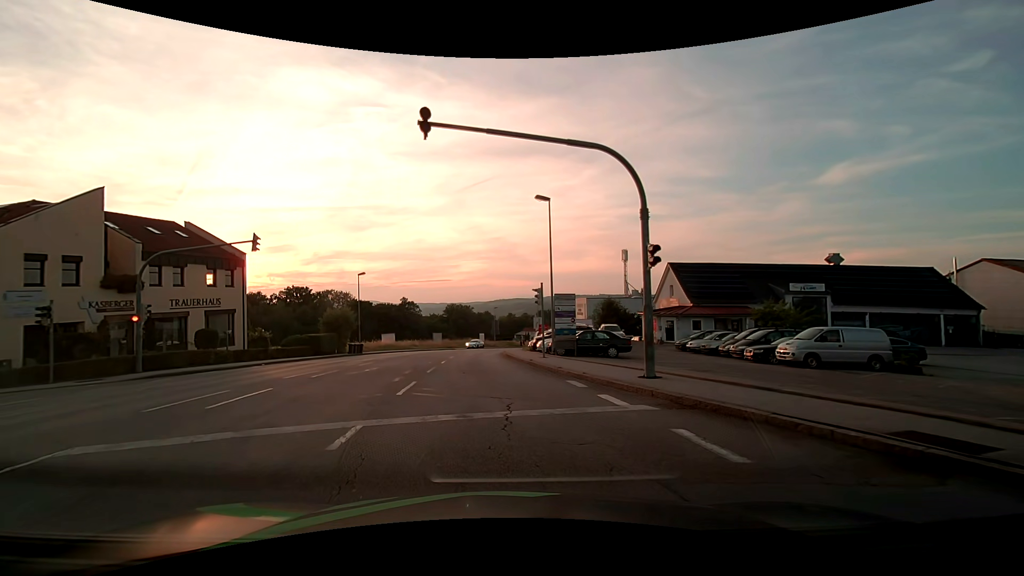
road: tertiary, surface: asphalt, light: Day
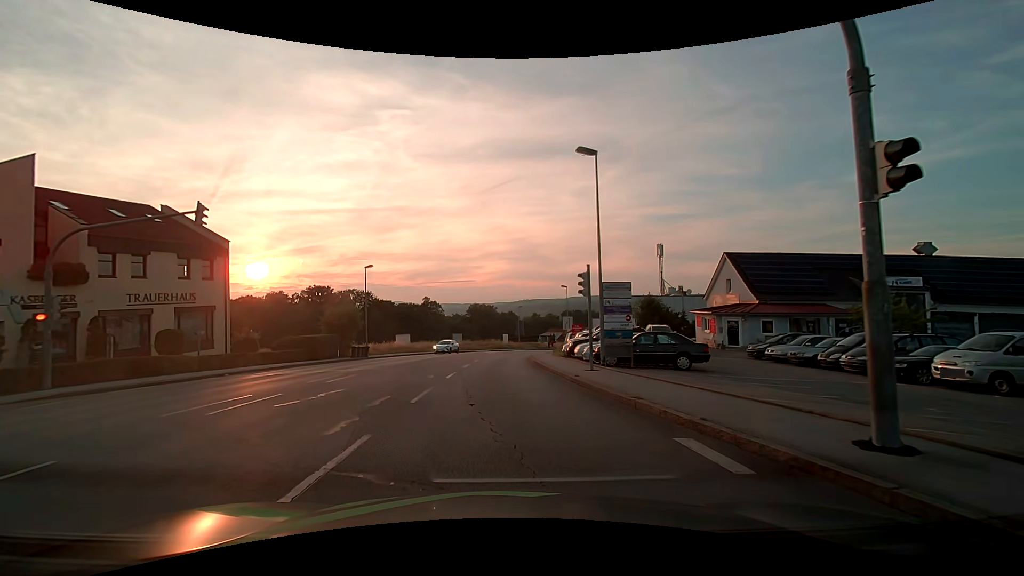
(-0.2, +7.0) m; -3°
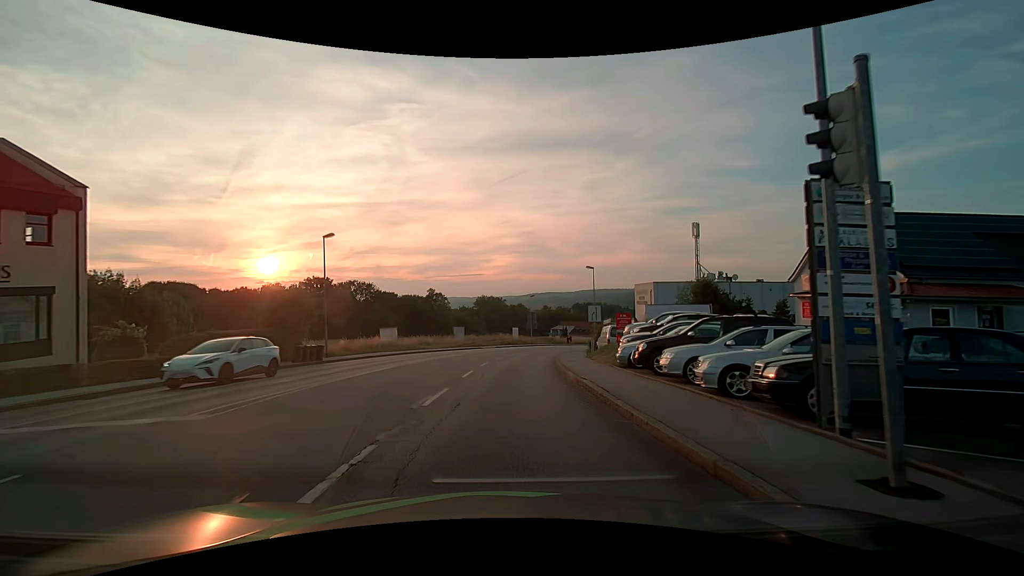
(-0.1, +12.9) m; -1°
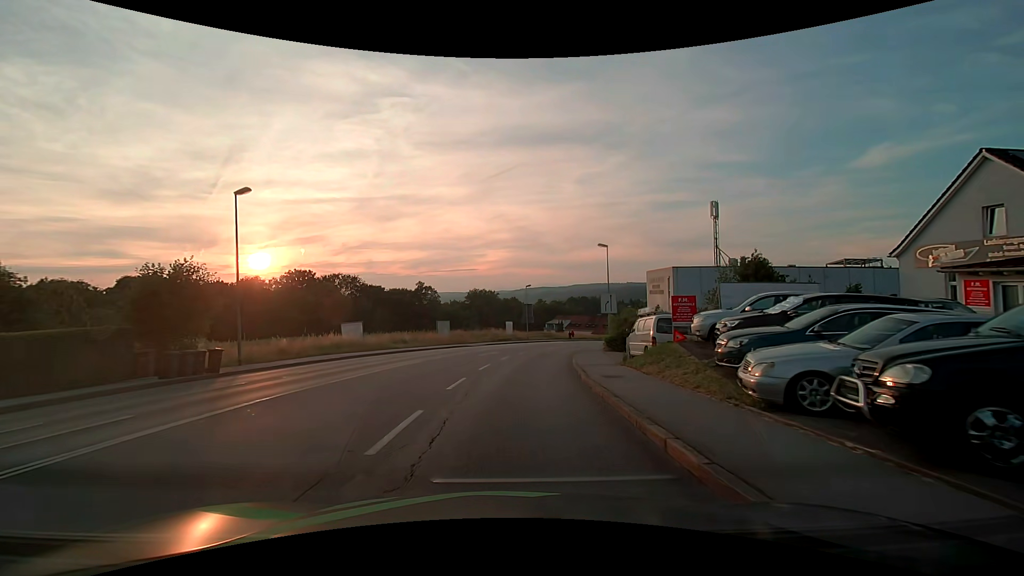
(+0.1, +10.0) m; +1°
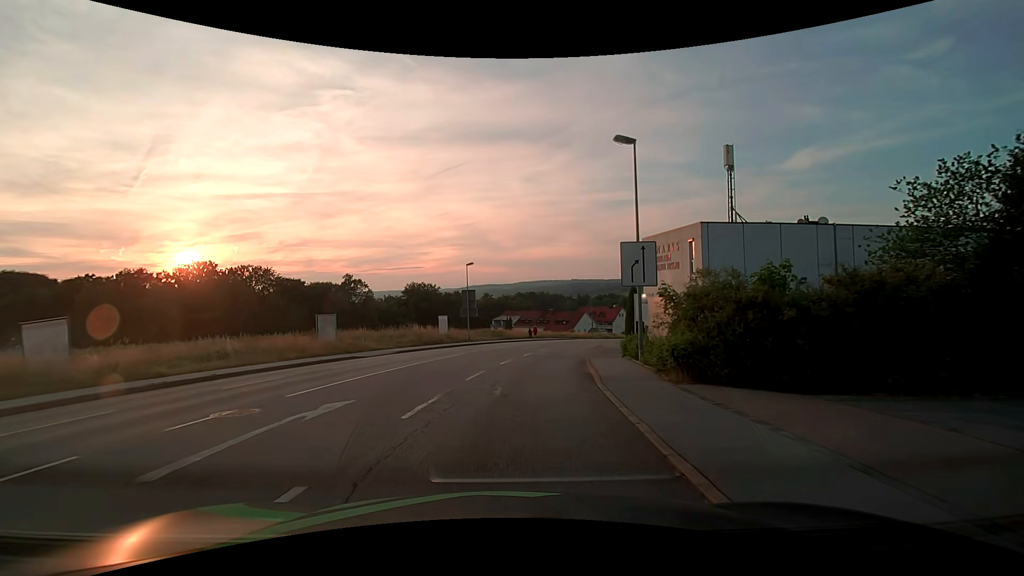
(+1.1, +22.0) m; +6°
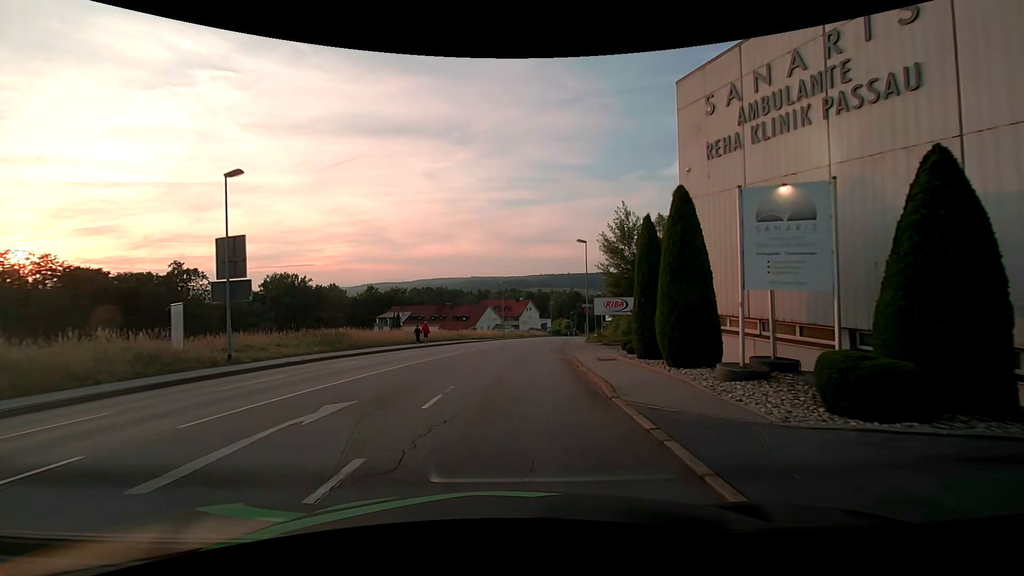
(+2.7, +29.1) m; +11°
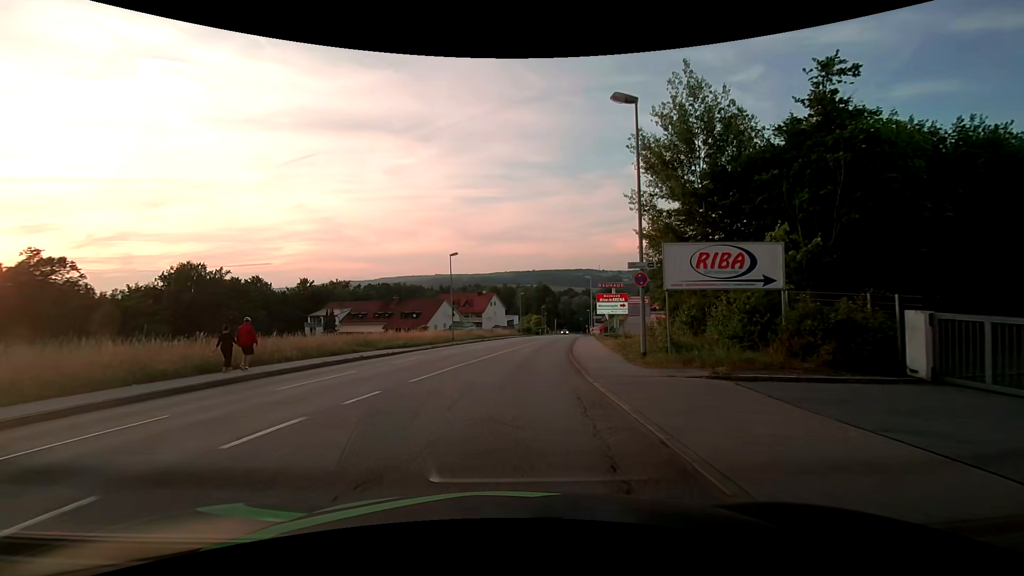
(+1.1, +24.9) m; +4°
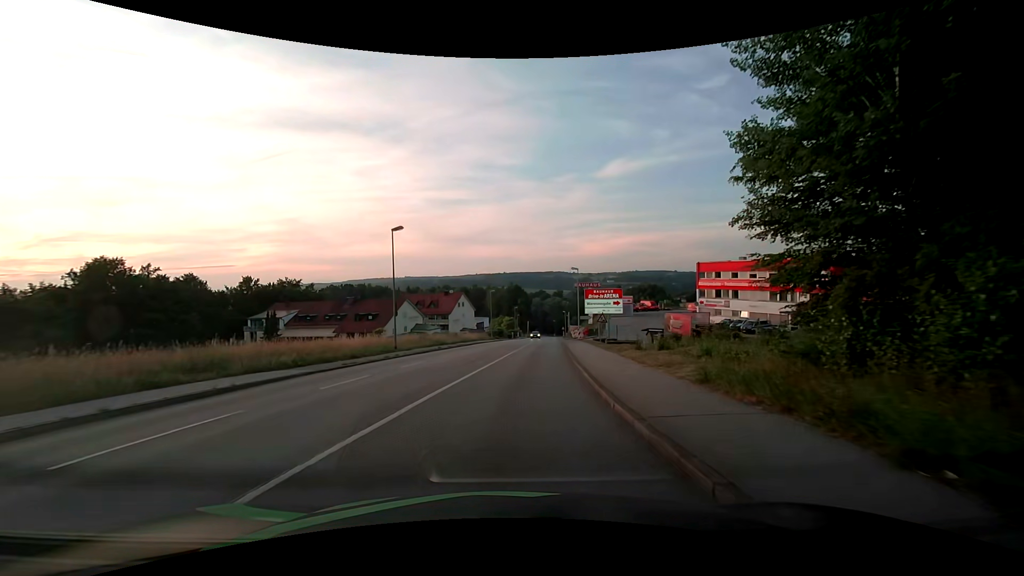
(+0.4, +12.9) m; +4°
(0, +10) (+1, +20) (+2, +30) (+3, +40) (+4, +50) (+5, +60) (+6, +70) (+7, +80) (+8, +90) (+9, +100) m
